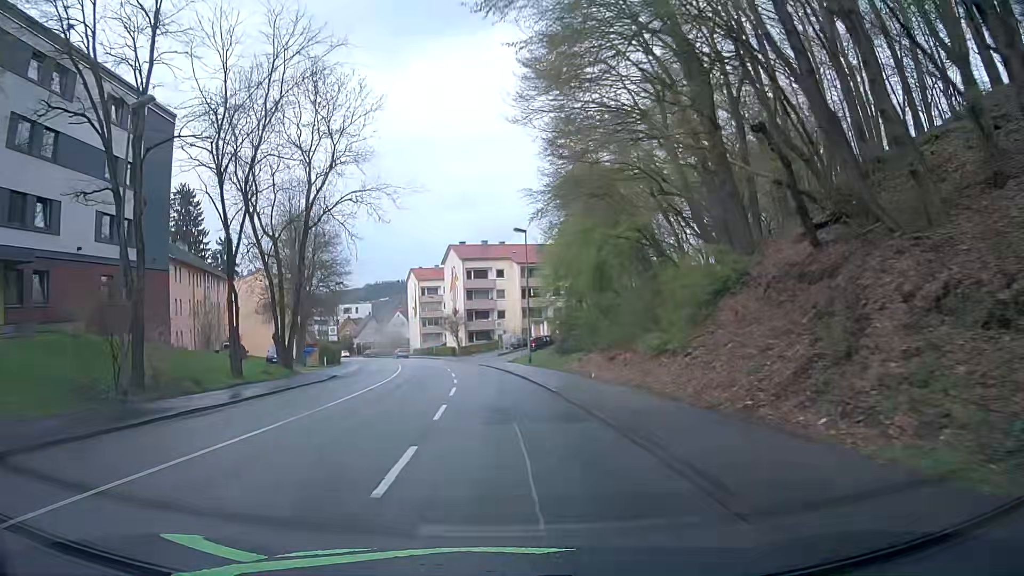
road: tertiary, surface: asphalt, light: Day
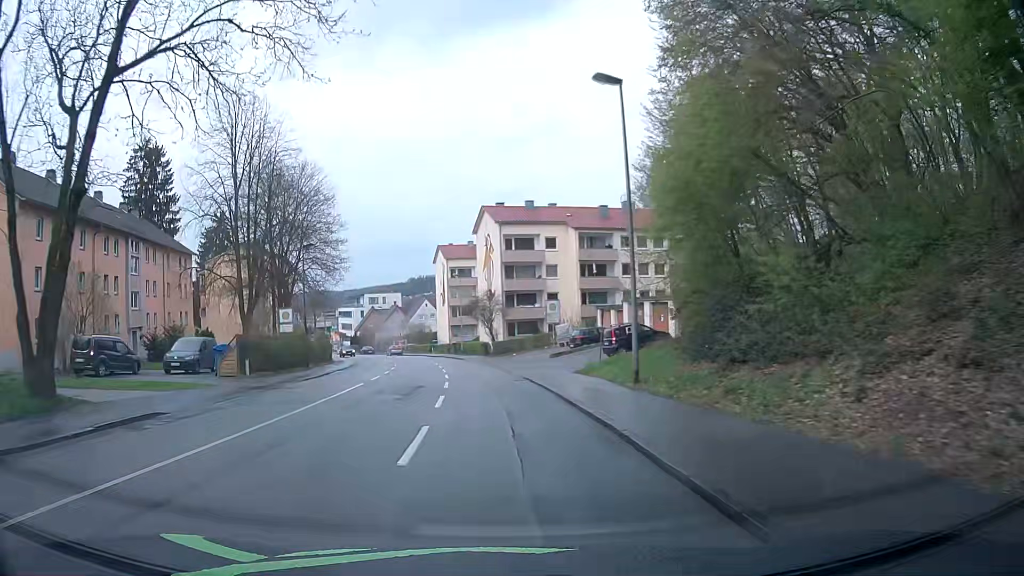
(-0.5, +23.5) m; -2°
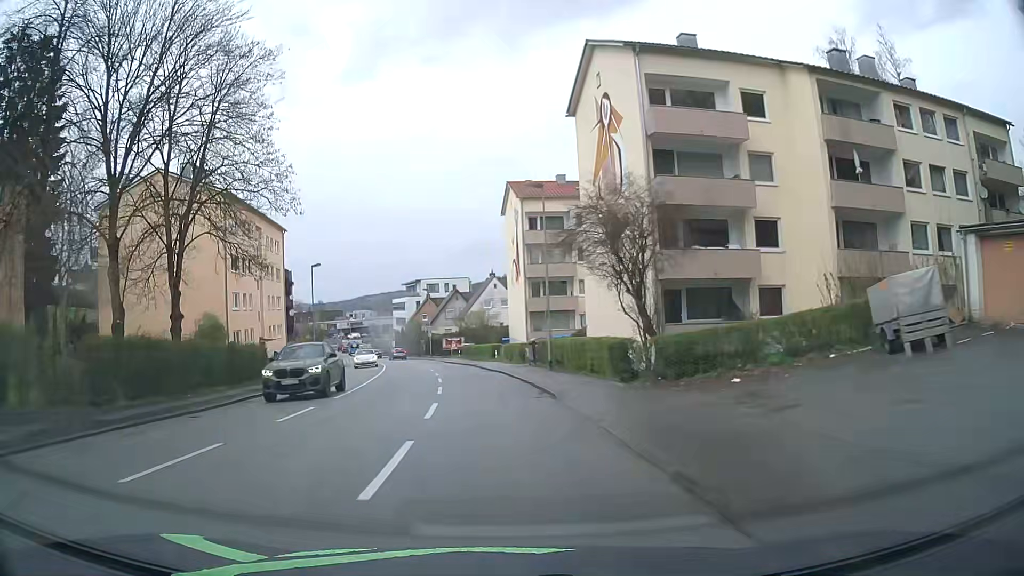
(-3.7, +38.6) m; -10°
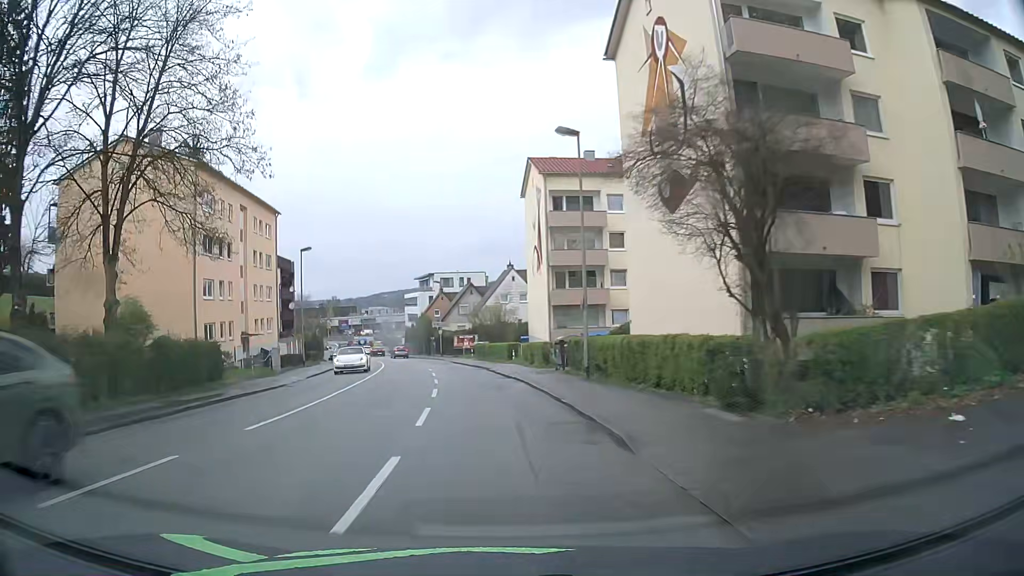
(-0.1, +7.6) m; -1°
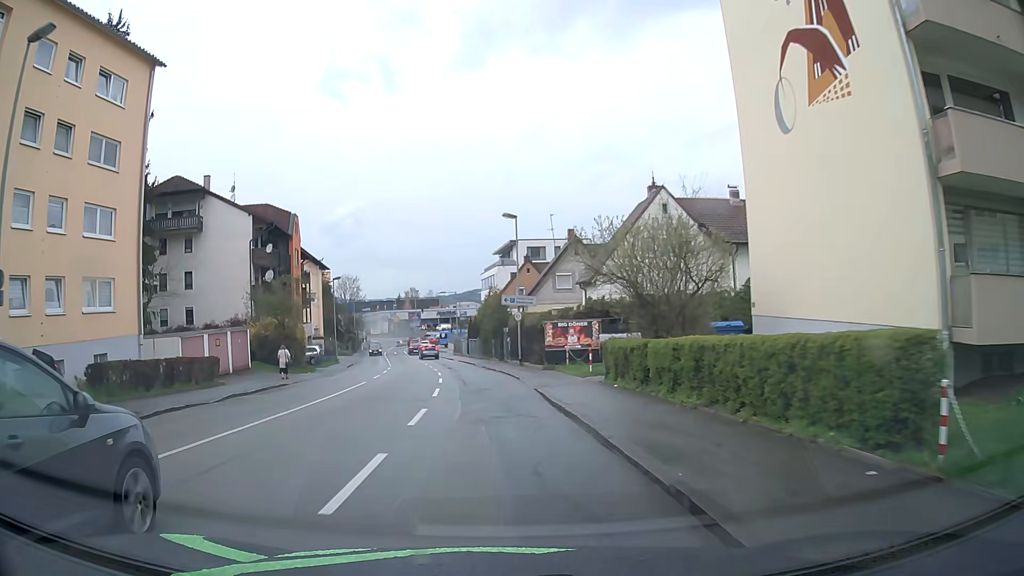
(-2.8, +36.3) m; -8°
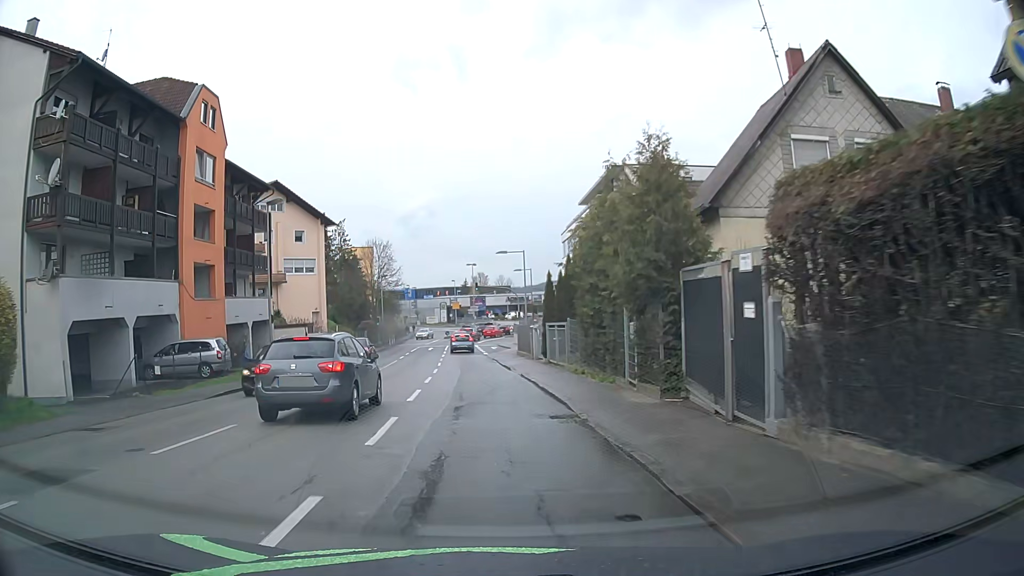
(-1.7, +33.3) m; -6°
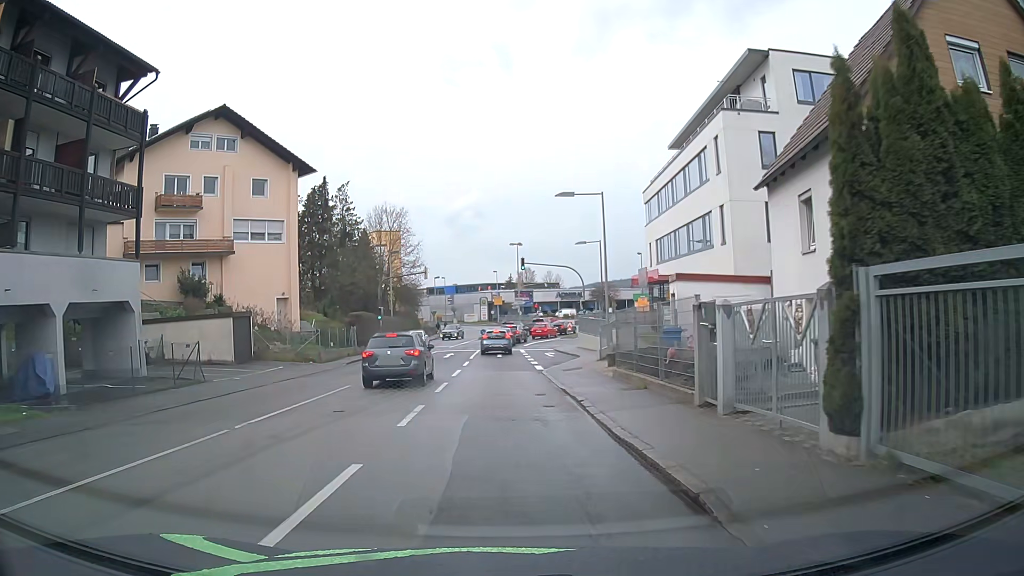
(-1.0, +22.2) m; -5°
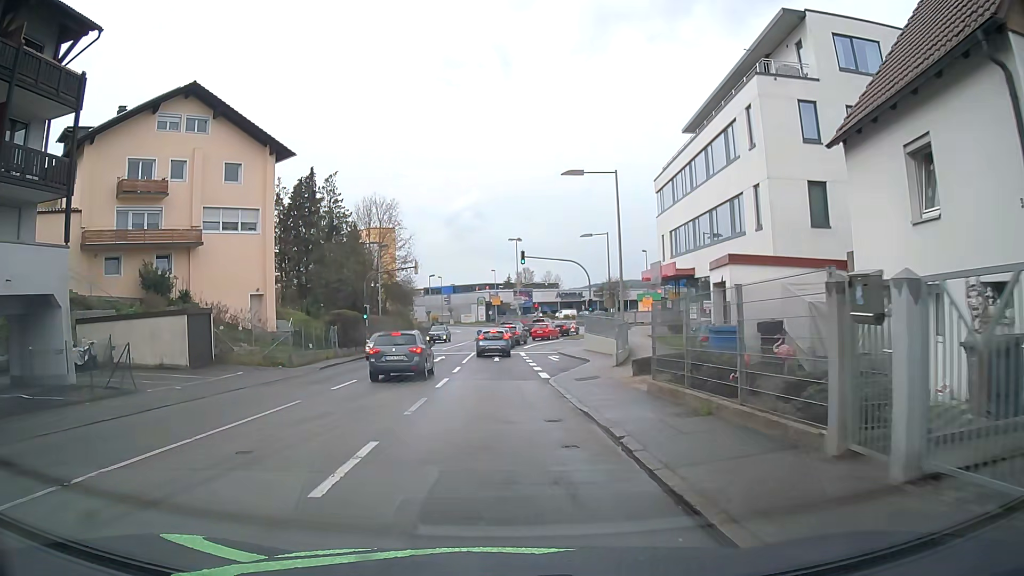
(+0.1, +4.5) m; +1°
